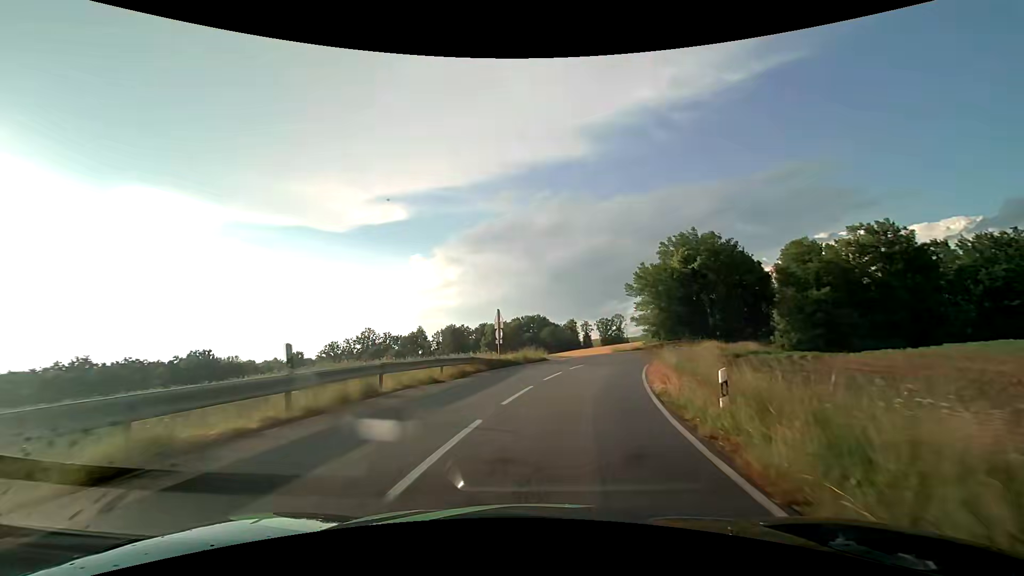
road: tertiary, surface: asphalt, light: Day
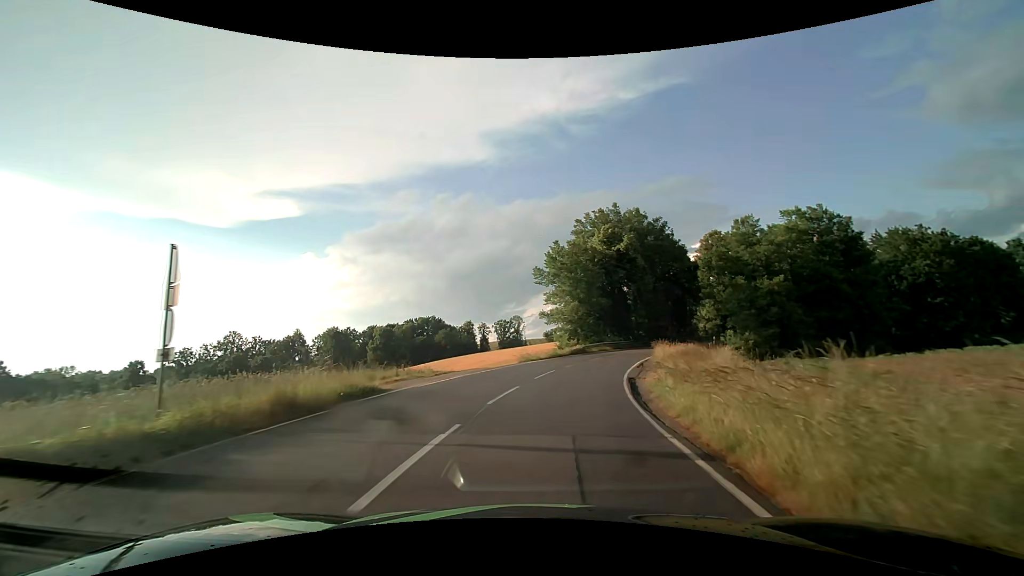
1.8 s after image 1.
(+2.0, +18.4) m; +12°
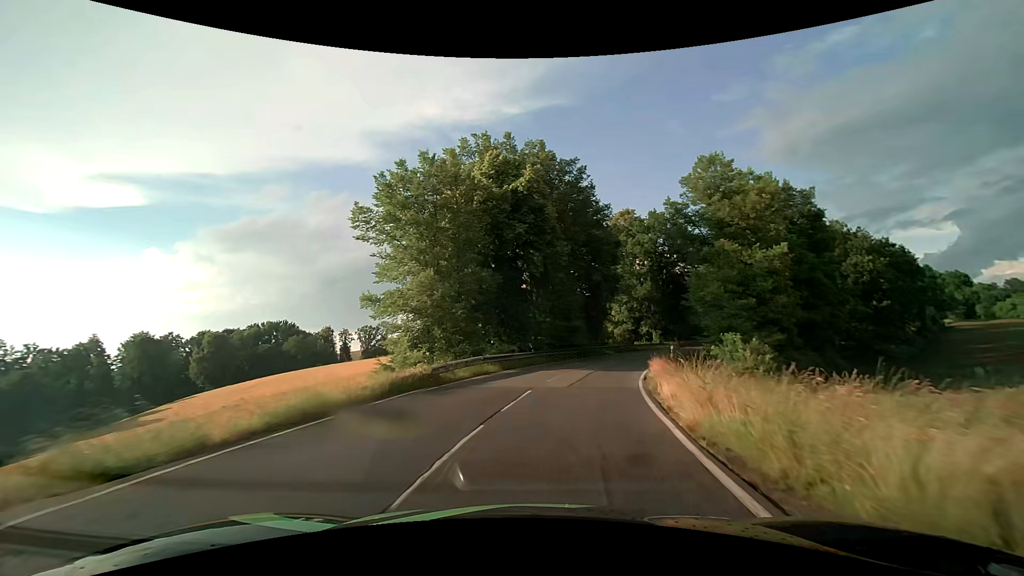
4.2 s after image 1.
(+2.8, +24.6) m; +14°
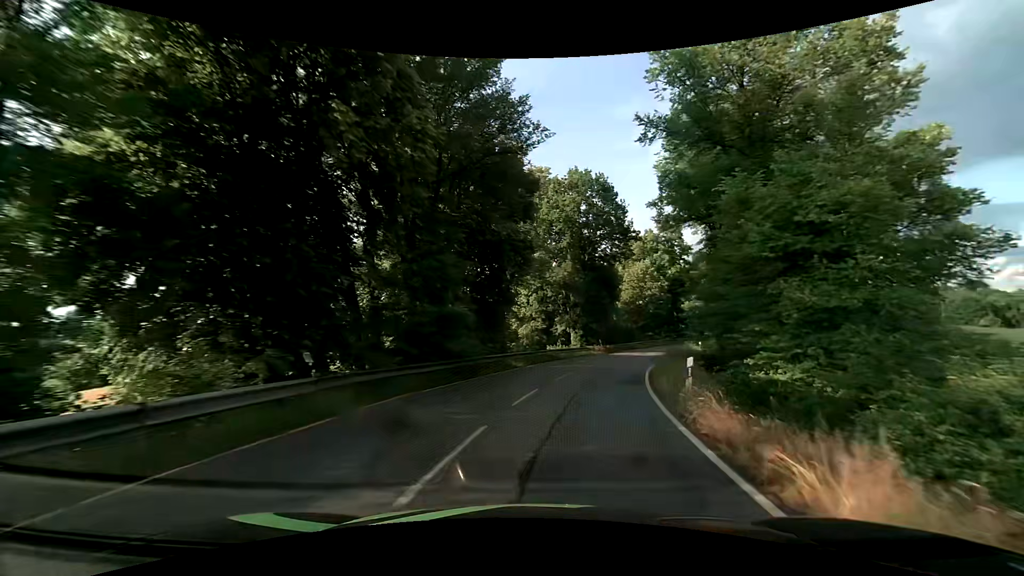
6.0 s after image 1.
(+2.0, +18.9) m; +12°
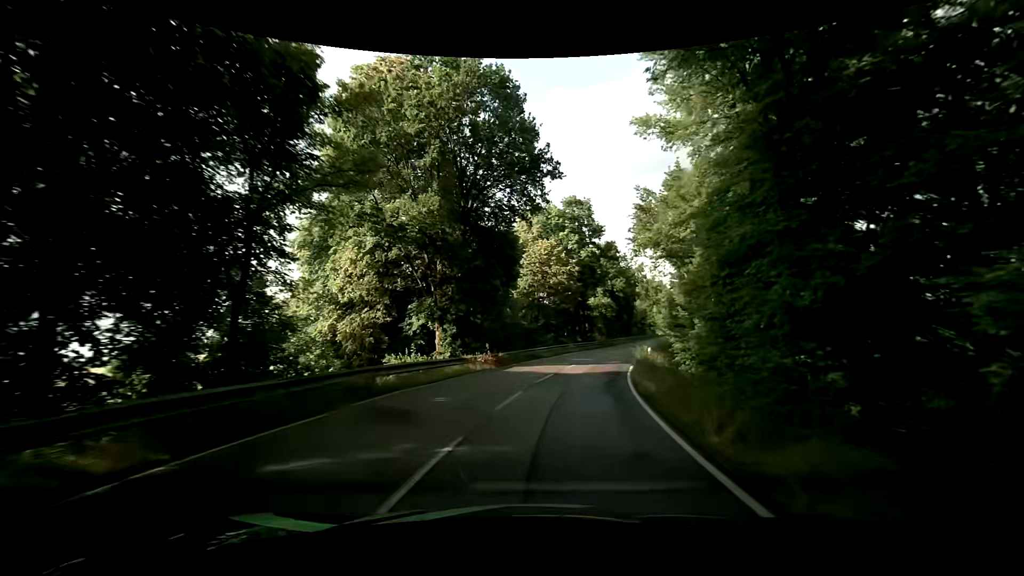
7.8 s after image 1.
(+2.1, +19.5) m; +13°
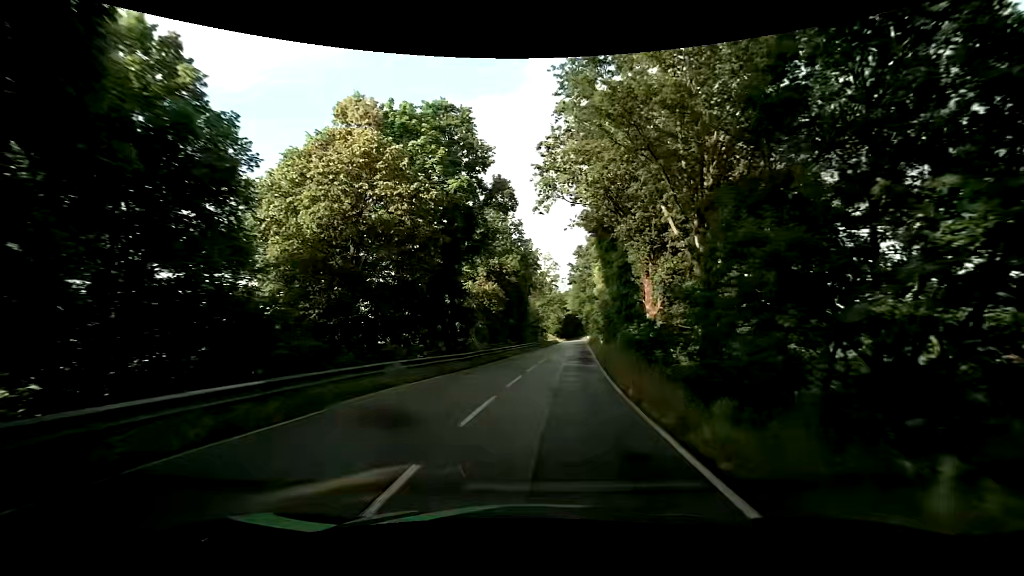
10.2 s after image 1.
(+3.3, +27.0) m; +13°
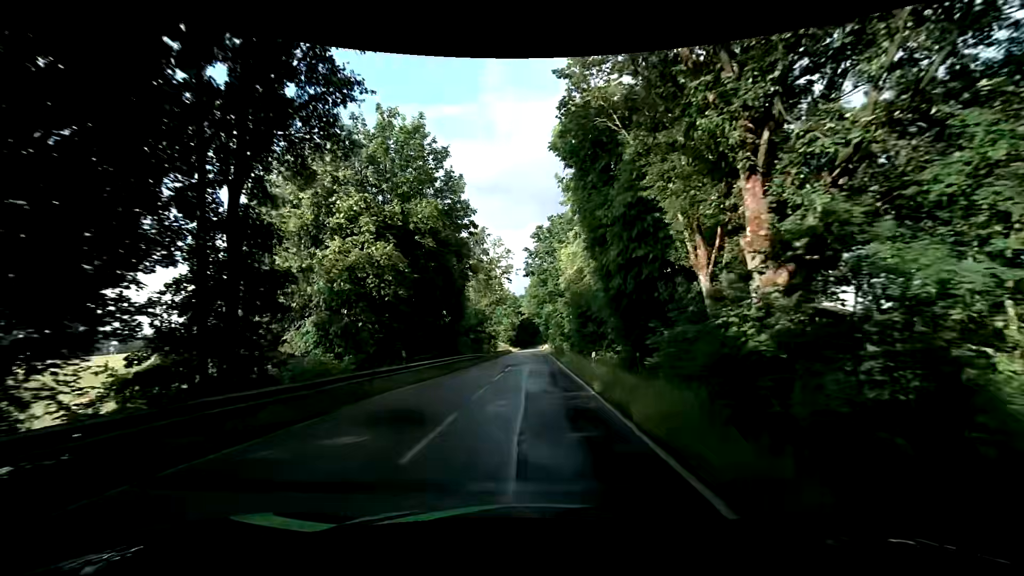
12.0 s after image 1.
(+1.5, +21.2) m; +5°
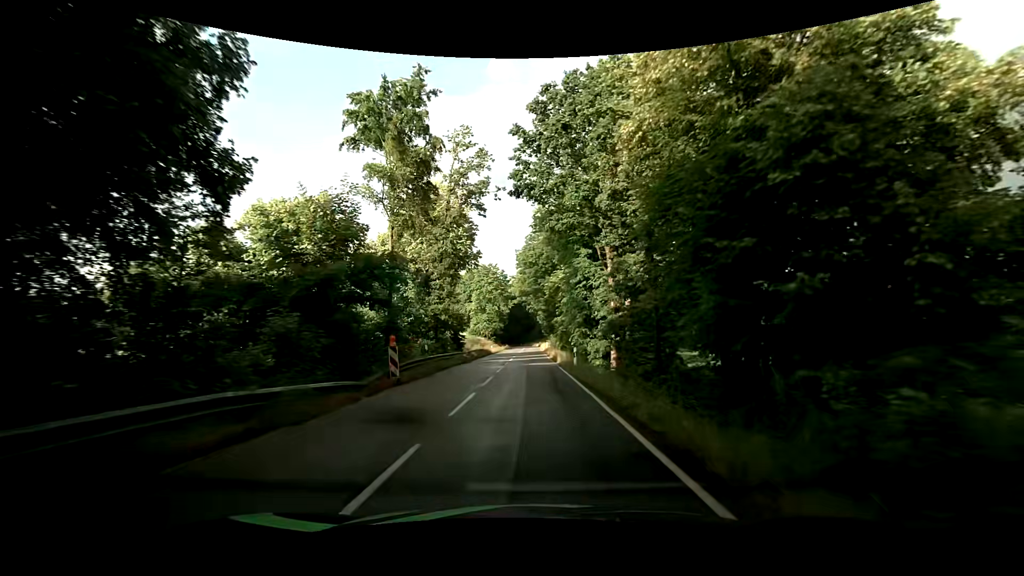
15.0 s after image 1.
(+0.8, +35.8) m; +1°
(0, +10) (0, +20) (0, +30) (0, +40) (0, +50) (0, +60) (0, +70) (0, +80) (0, +90) (0, +100) m
